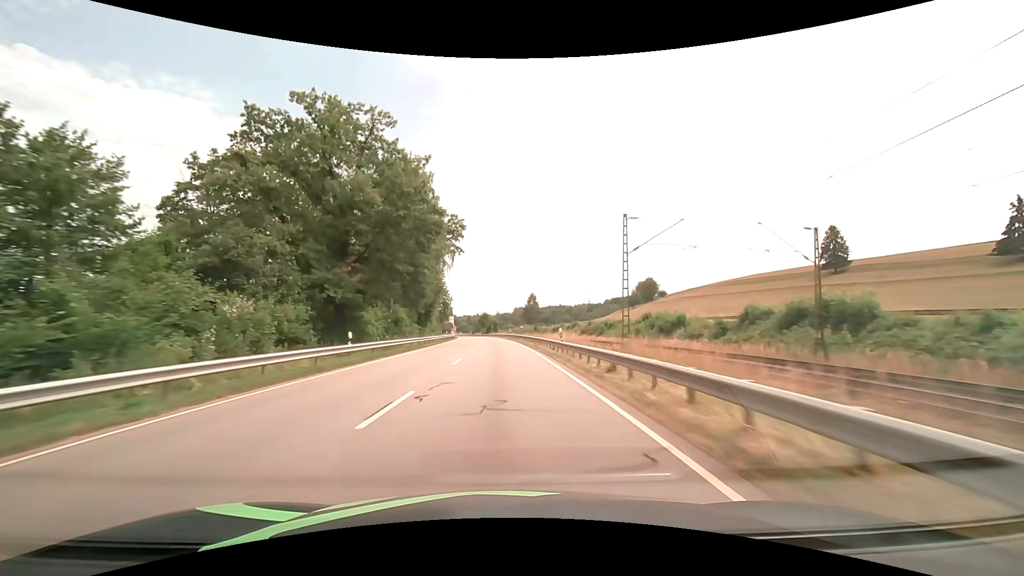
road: primary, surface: asphalt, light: Day
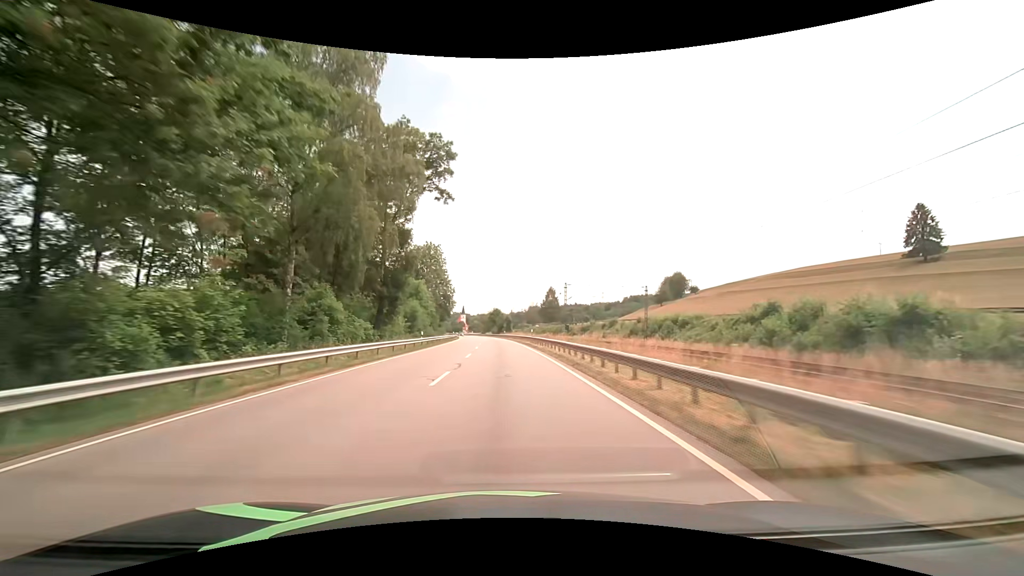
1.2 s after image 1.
(-0.5, +31.7) m; -2°
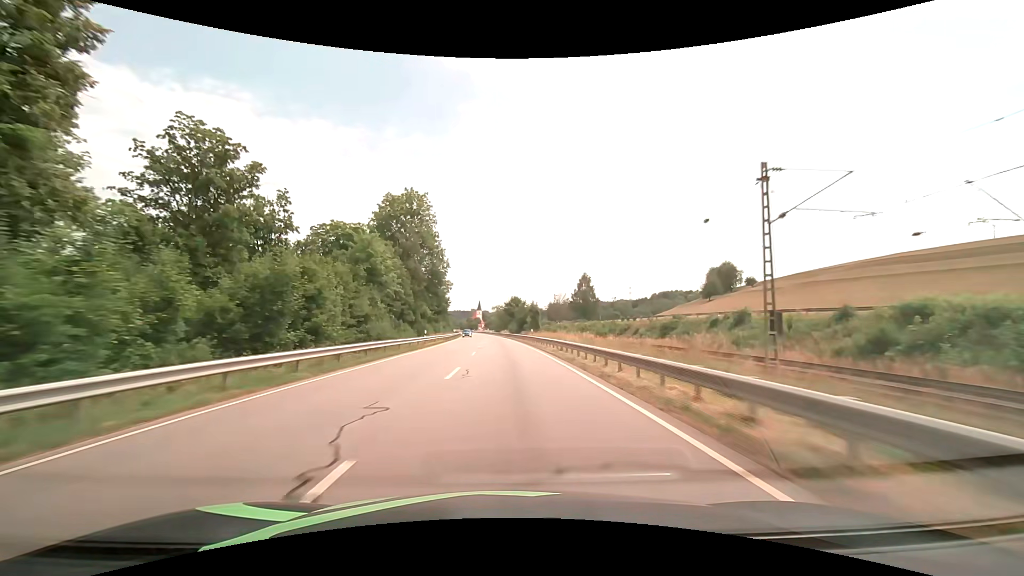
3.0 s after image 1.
(-1.1, +47.6) m; -2°
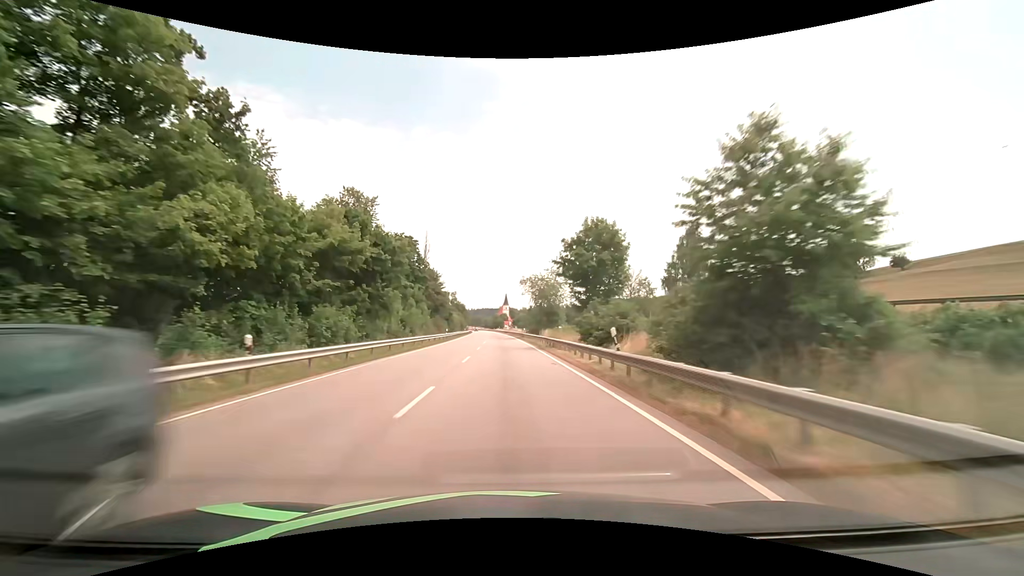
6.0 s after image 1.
(-2.3, +79.4) m; -3°
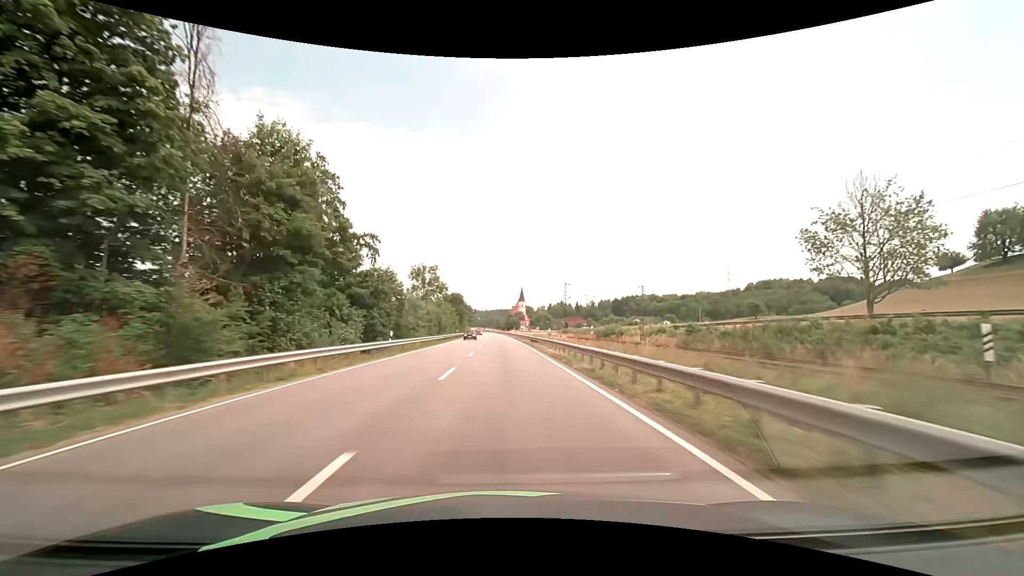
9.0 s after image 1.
(-1.3, +79.2) m; -2°
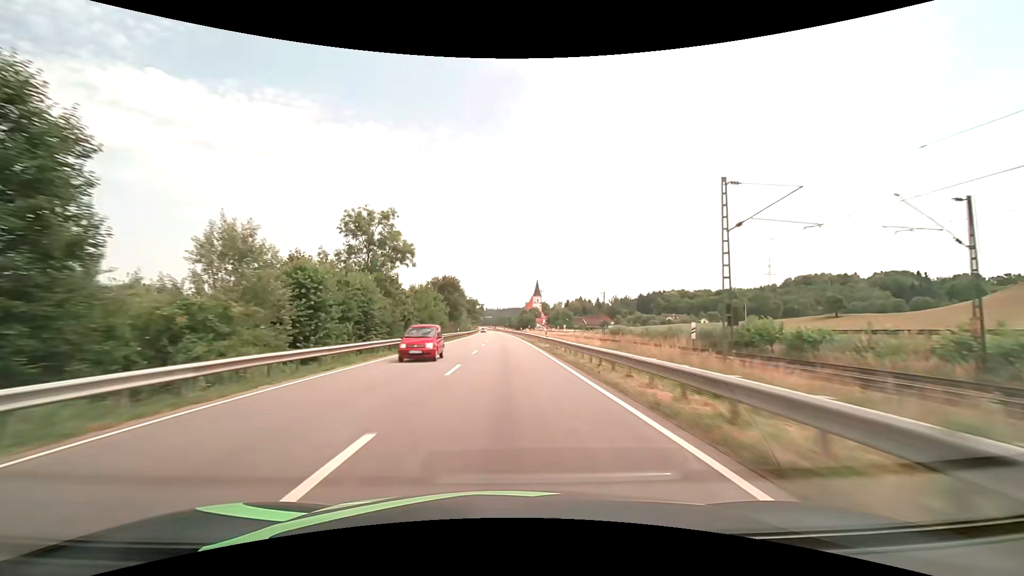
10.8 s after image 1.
(-0.6, +47.5) m; -1°
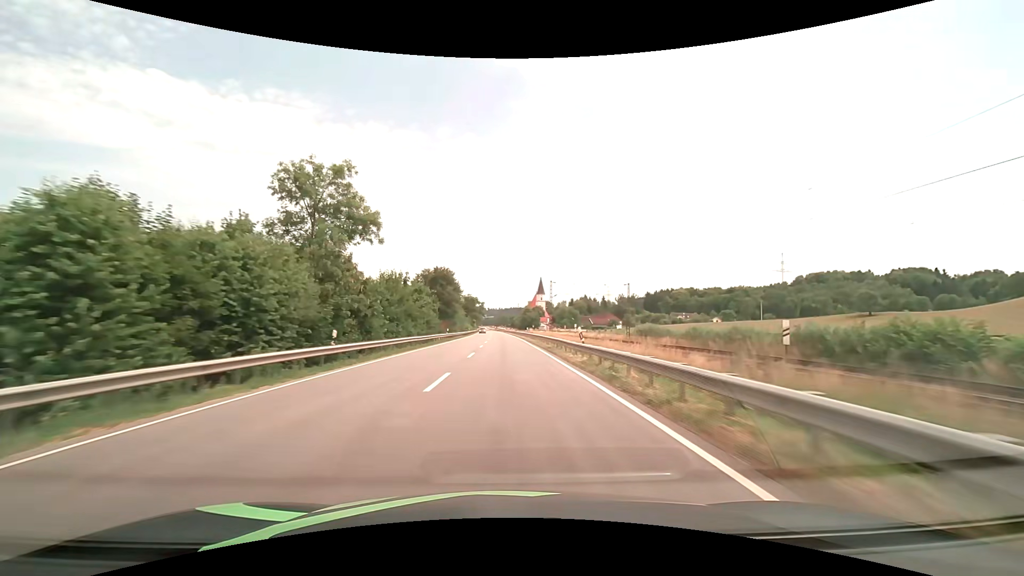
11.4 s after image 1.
(0.0, +15.8) m; 0°
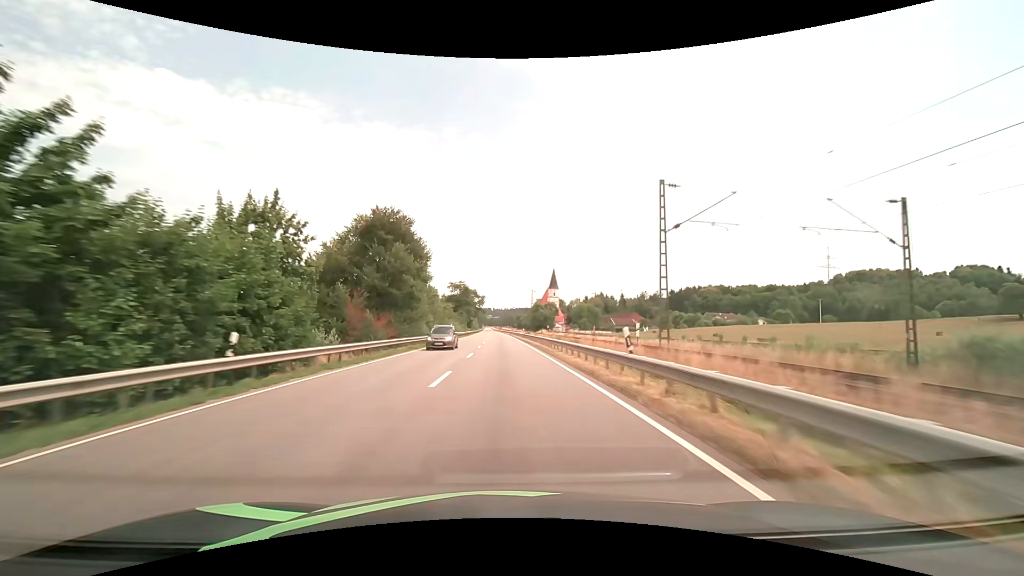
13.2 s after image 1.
(-0.3, +47.5) m; -1°
(0, +10) (0, +20) (0, +30) (0, +40) (0, +50) (-1, +60) (-1, +70) (-1, +80) (-1, +90) (-2, +100) m
